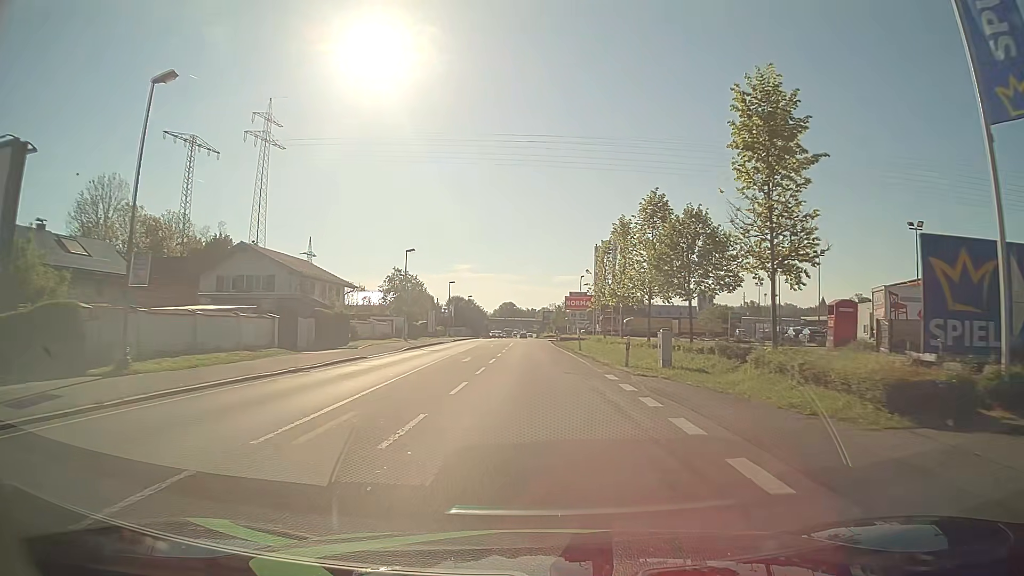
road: primary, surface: asphalt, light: Day
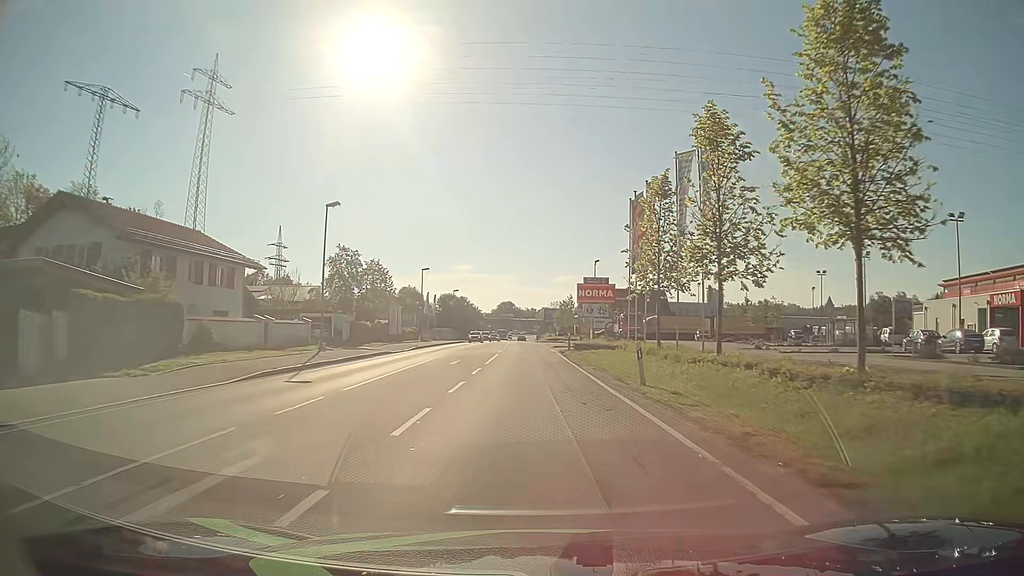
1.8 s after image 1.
(+0.1, +22.9) m; 0°
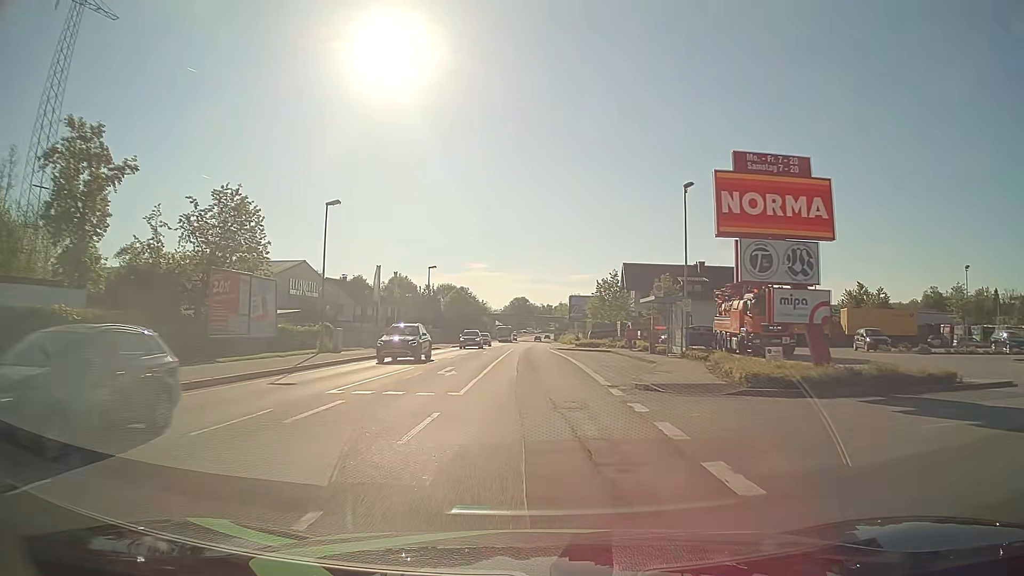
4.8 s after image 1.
(-0.5, +38.3) m; -2°
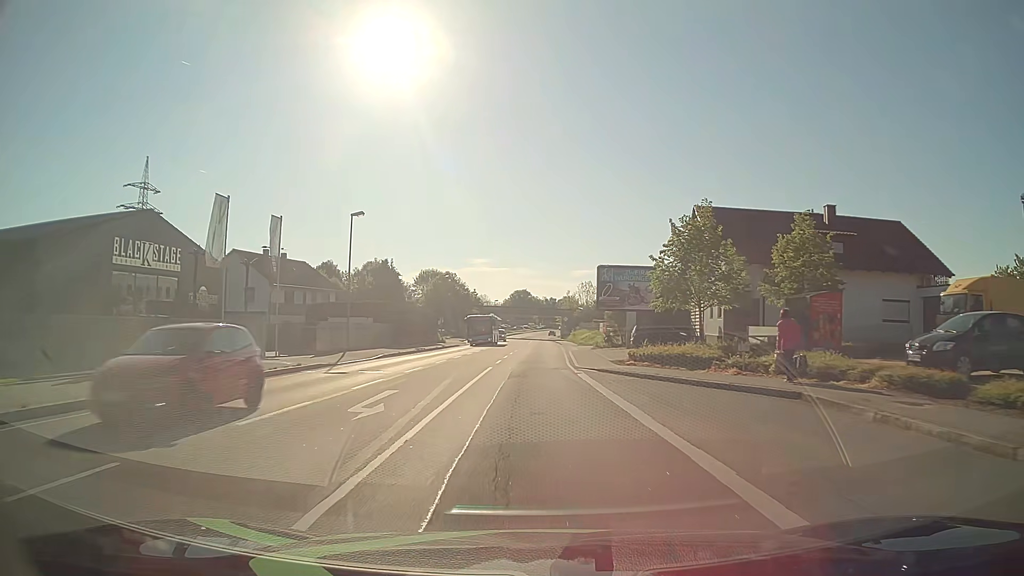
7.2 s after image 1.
(+0.2, +30.7) m; +1°
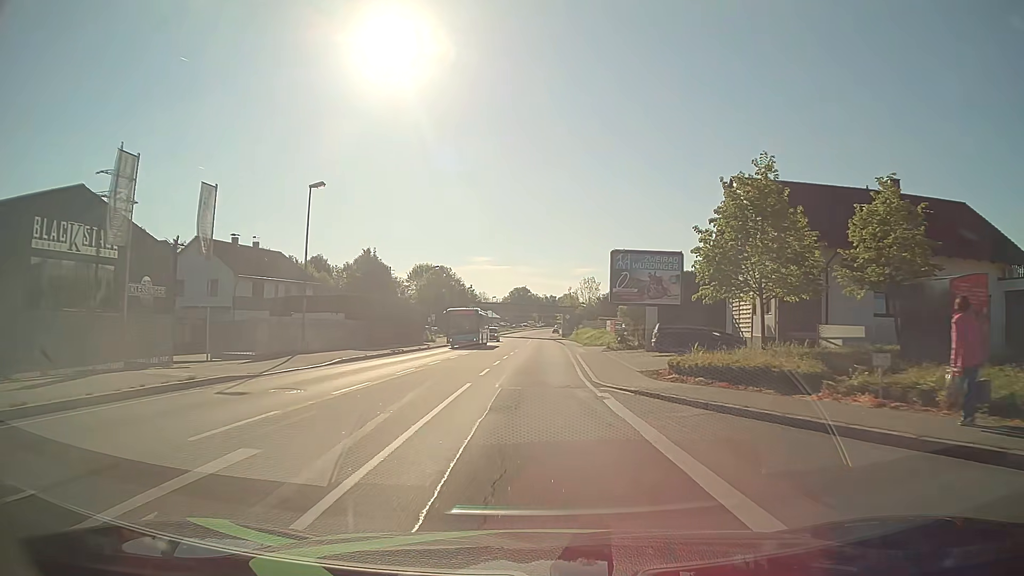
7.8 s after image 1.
(-0.1, +7.7) m; 0°
(0, +10) (0, +20) (0, +30) (0, +40) (+1, +50) (+1, +60) (+1, +70) (+1, +80) (+1, +90) (+1, +100) m
